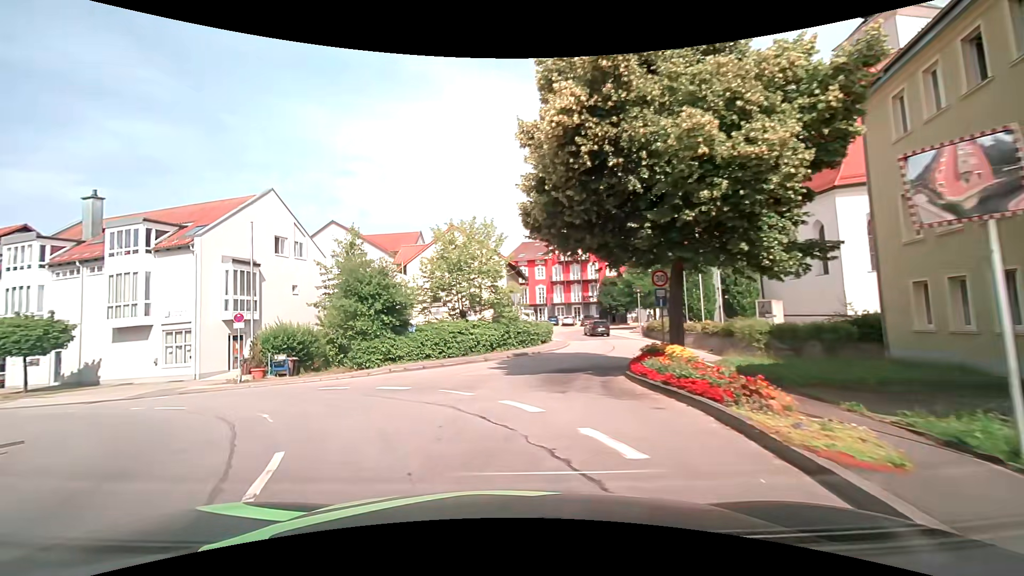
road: unclassified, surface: asphalt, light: Day
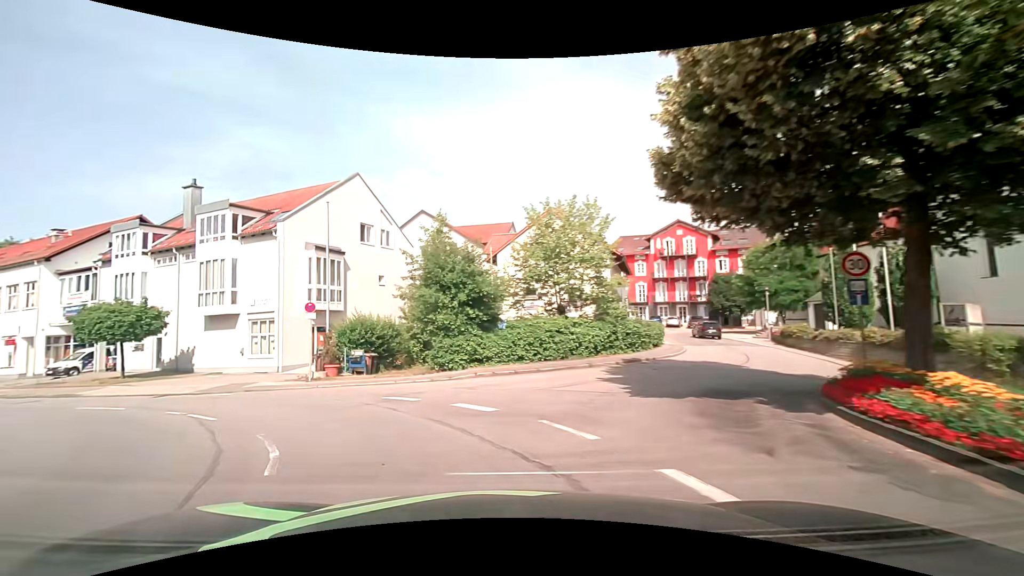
(-0.3, +4.2) m; -10°
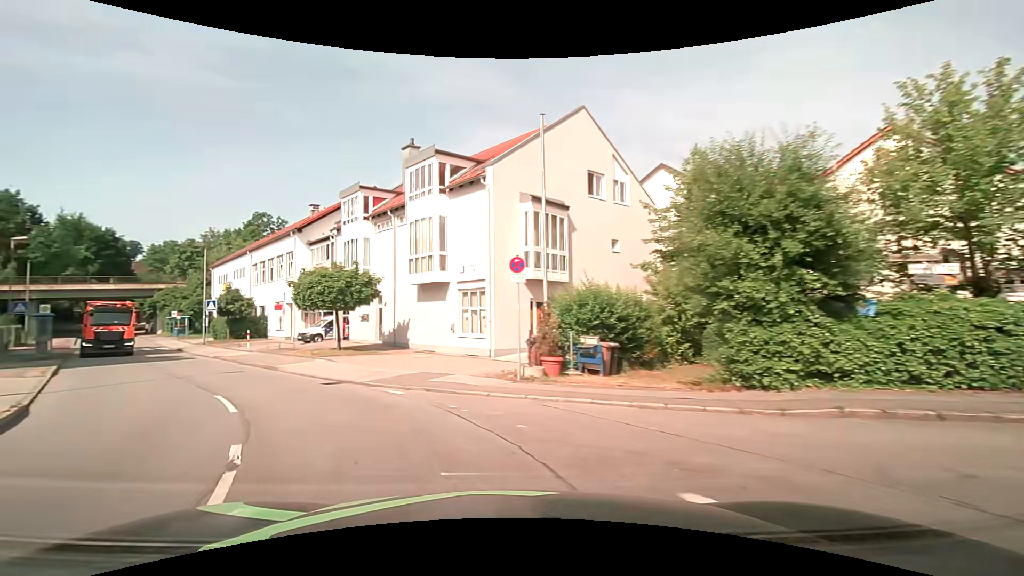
(-1.8, +8.5) m; -24°
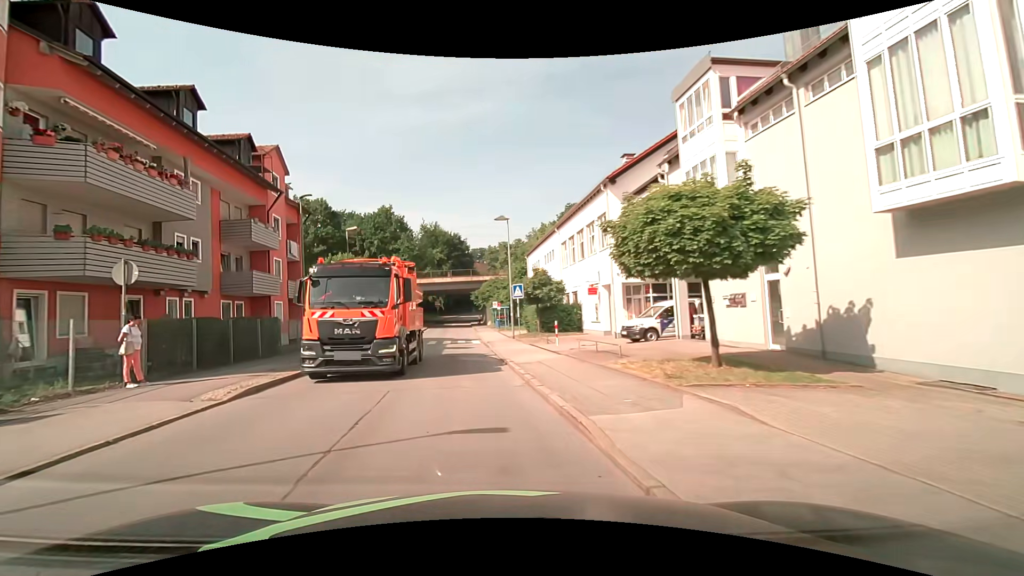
(-4.8, +12.9) m; -36°
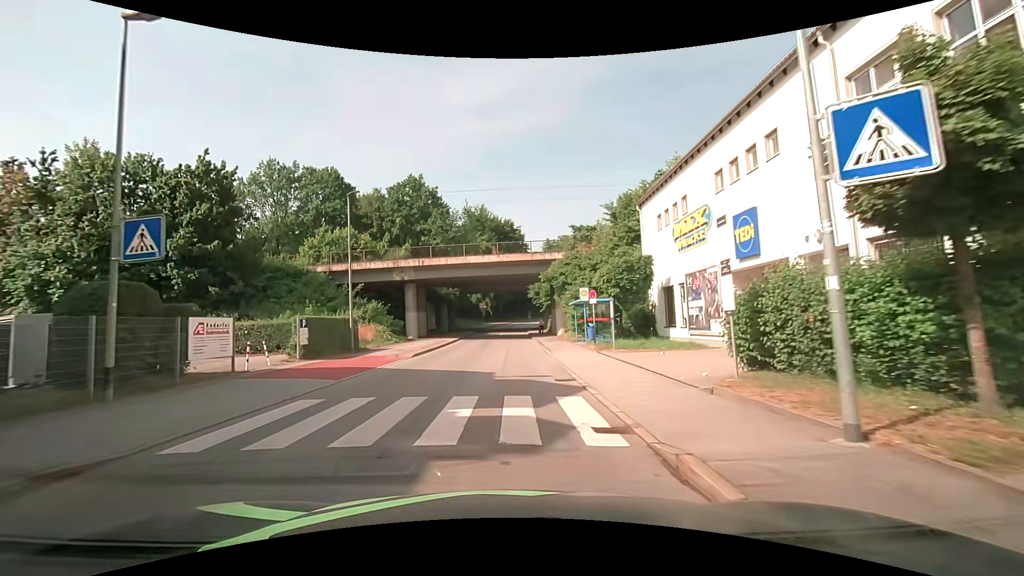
(-2.6, +27.5) m; -6°
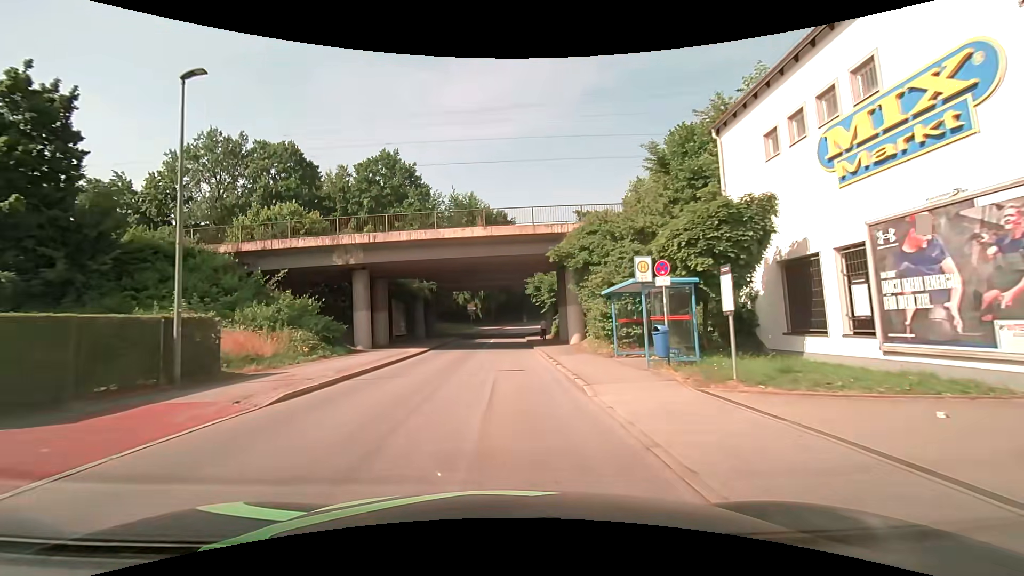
(+0.1, +12.5) m; 0°
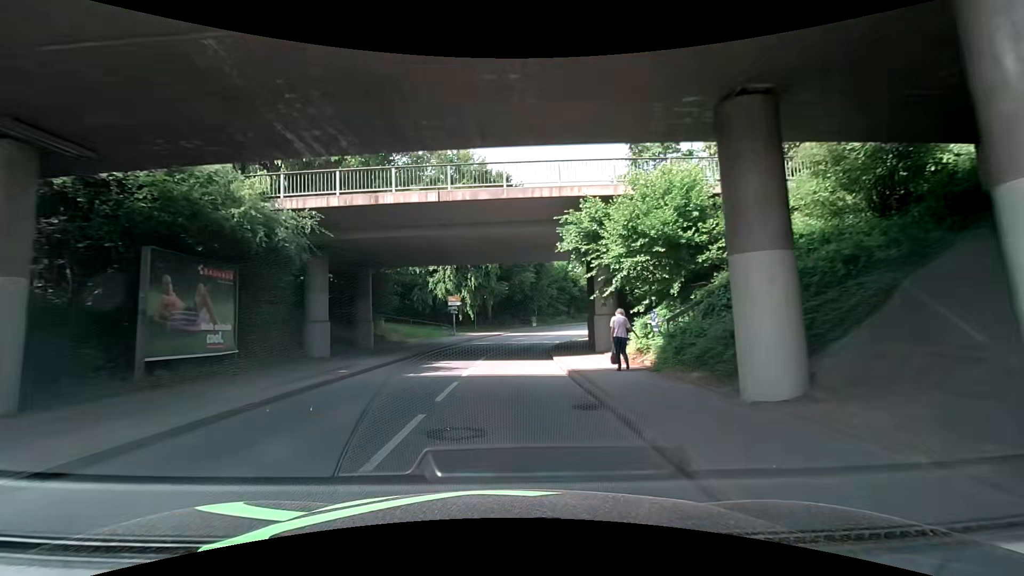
(0.0, +26.2) m; 0°
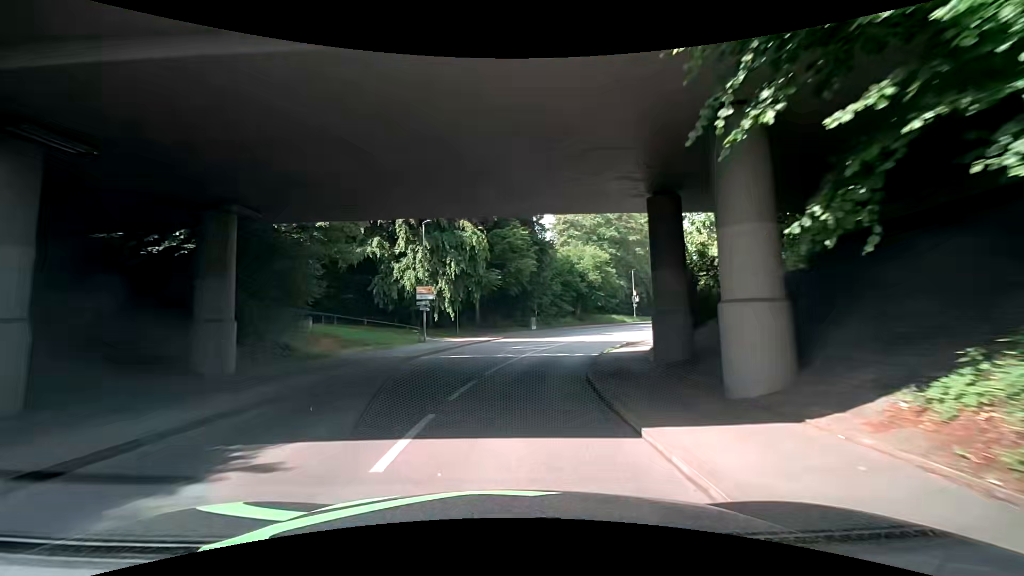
(-0.1, +13.5) m; 0°
(0, +10) (+2, +20) (+4, +30) (+7, +39) (+11, +48) (+17, +57) (+23, +64) (+29, +72) (+36, +80) (+42, +88) m
